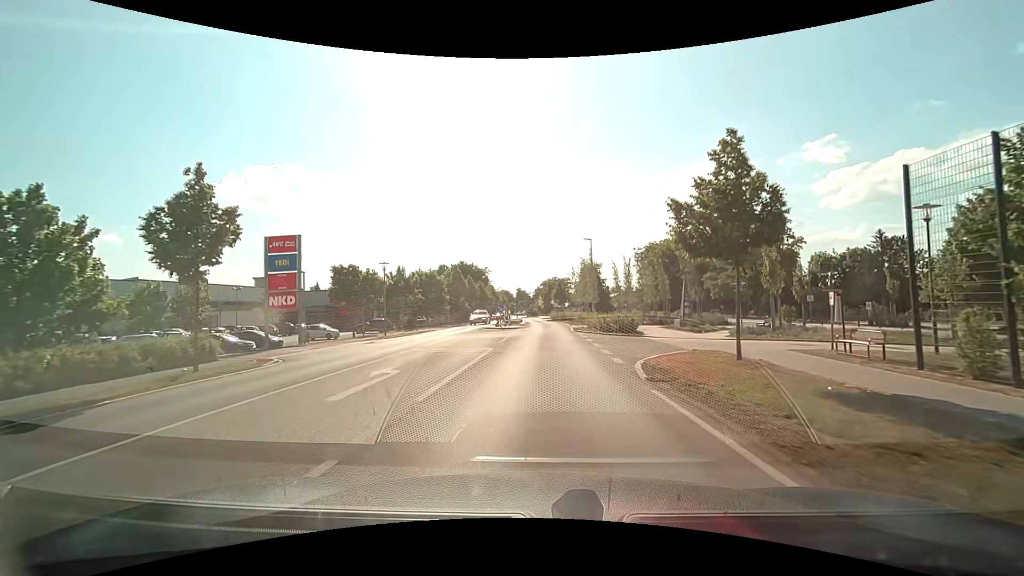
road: tertiary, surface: asphalt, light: Day
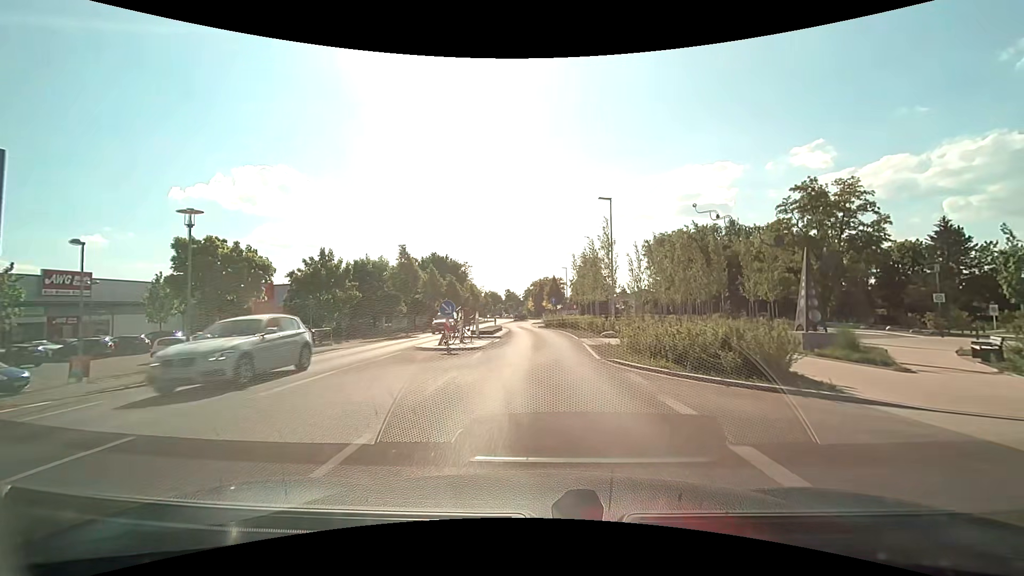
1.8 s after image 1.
(+0.1, +18.2) m; +1°
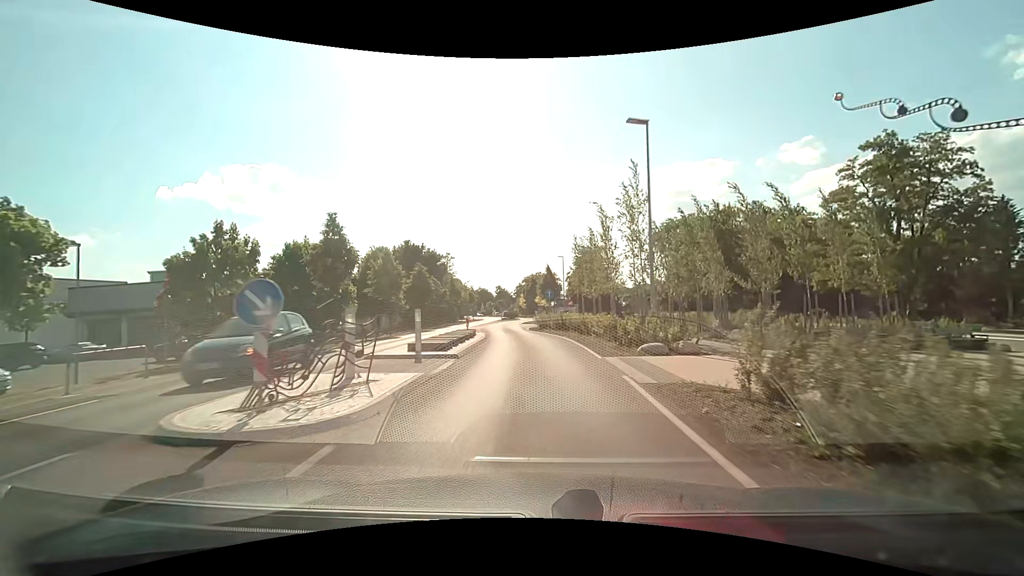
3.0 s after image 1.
(+0.1, +12.0) m; +1°
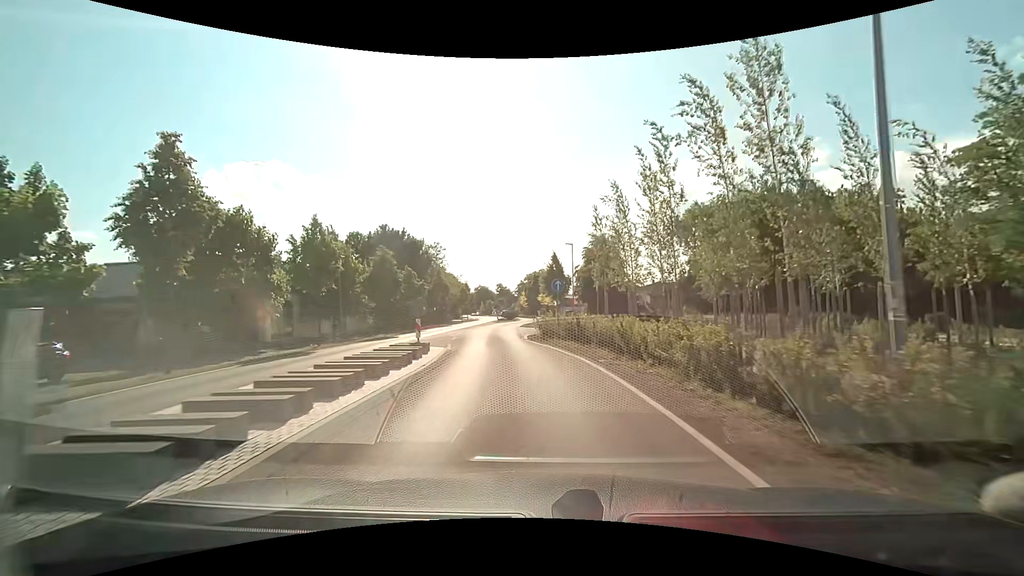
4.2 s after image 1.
(0.0, +11.8) m; 0°
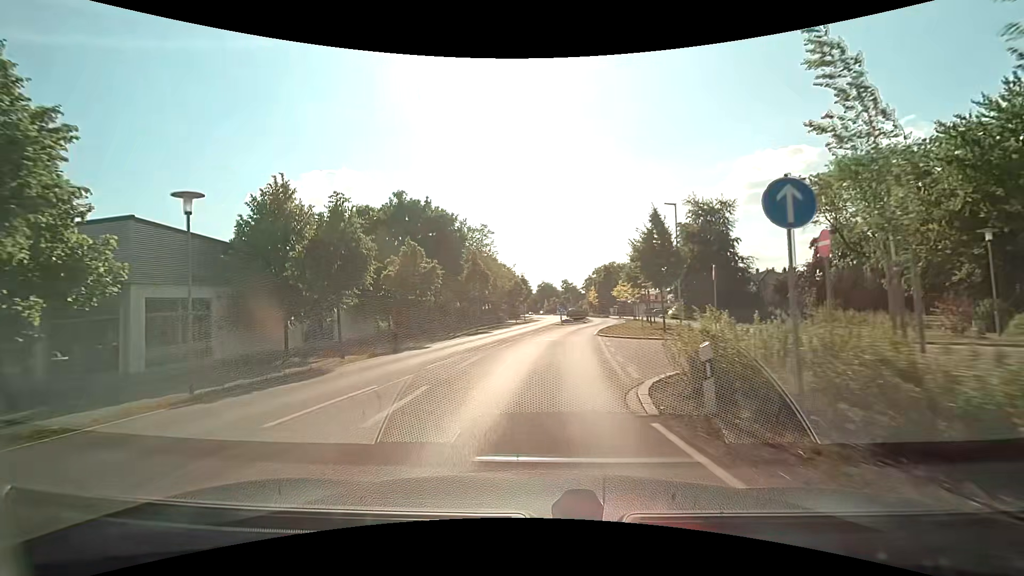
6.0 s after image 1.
(-0.8, +17.4) m; -7°
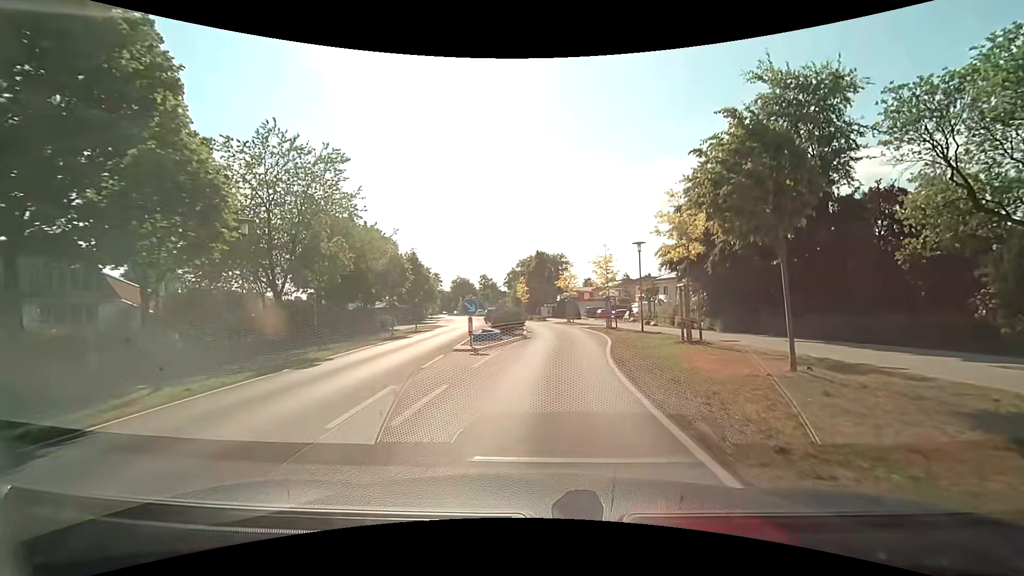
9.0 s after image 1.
(+1.1, +28.3) m; +8°
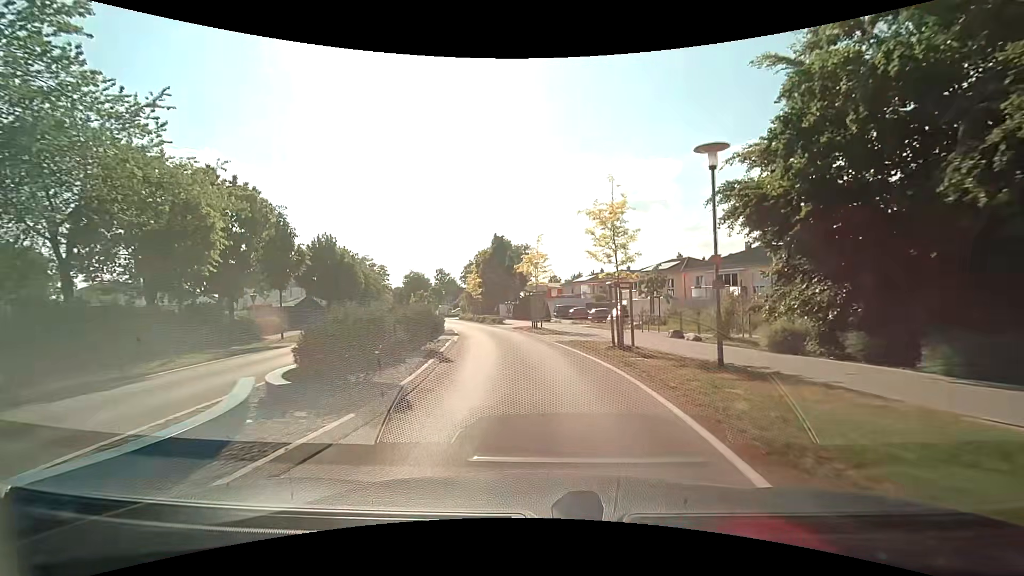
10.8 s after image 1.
(+1.0, +16.7) m; +5°
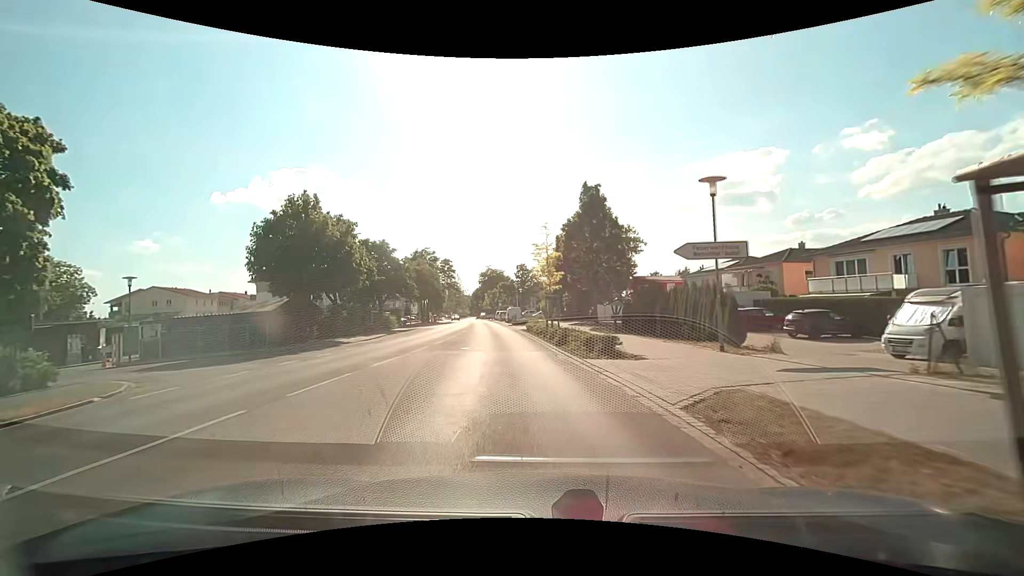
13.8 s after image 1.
(-1.8, +26.5) m; -10°
(0, +10) (-1, +20) (-3, +30) (-4, +40) (-5, +50) (-6, +60) (-8, +70) (-9, +79) (-11, +89) (-13, +99) m
